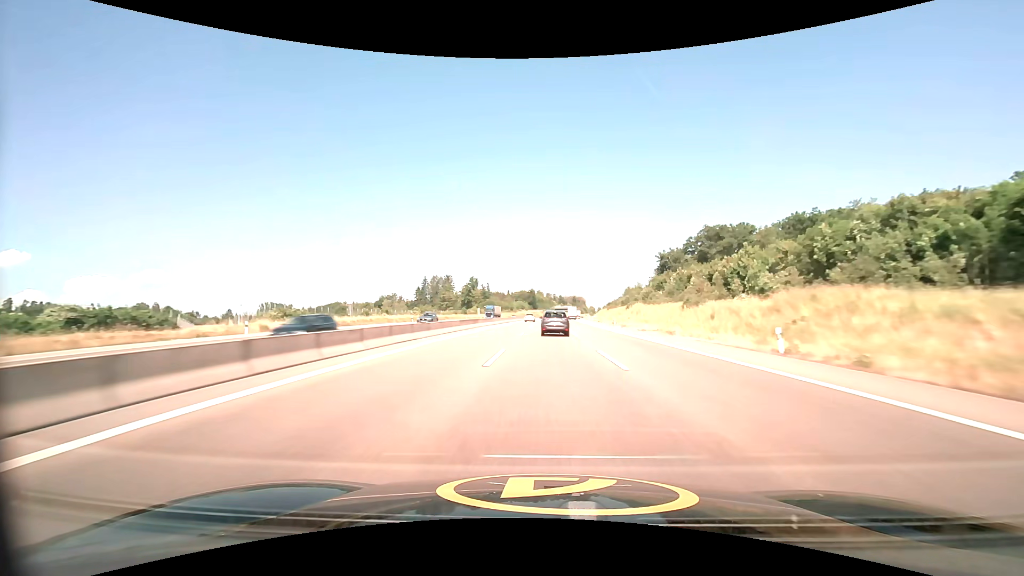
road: motorway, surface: asphalt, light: Day
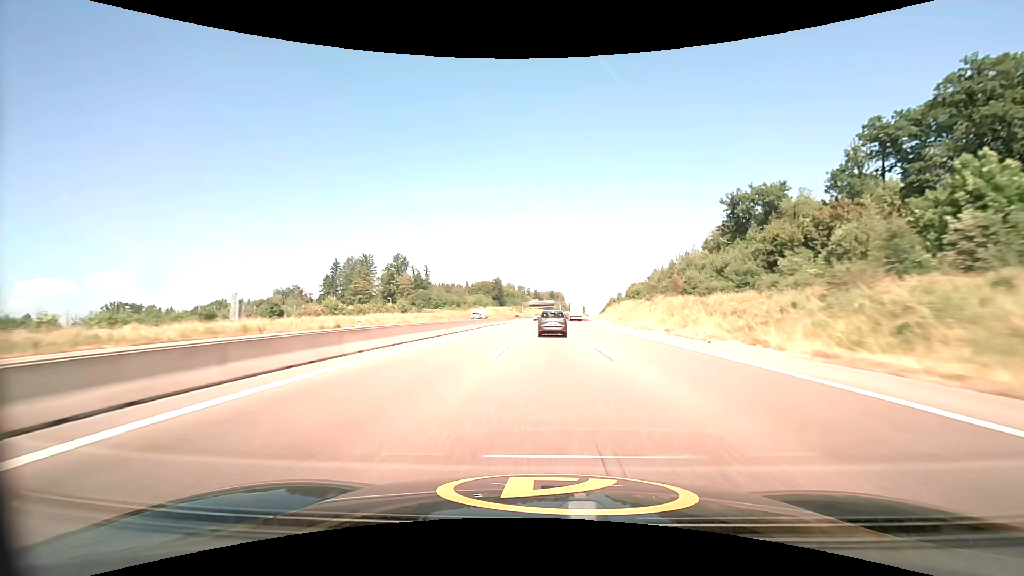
(+3.1, +122.9) m; +3°
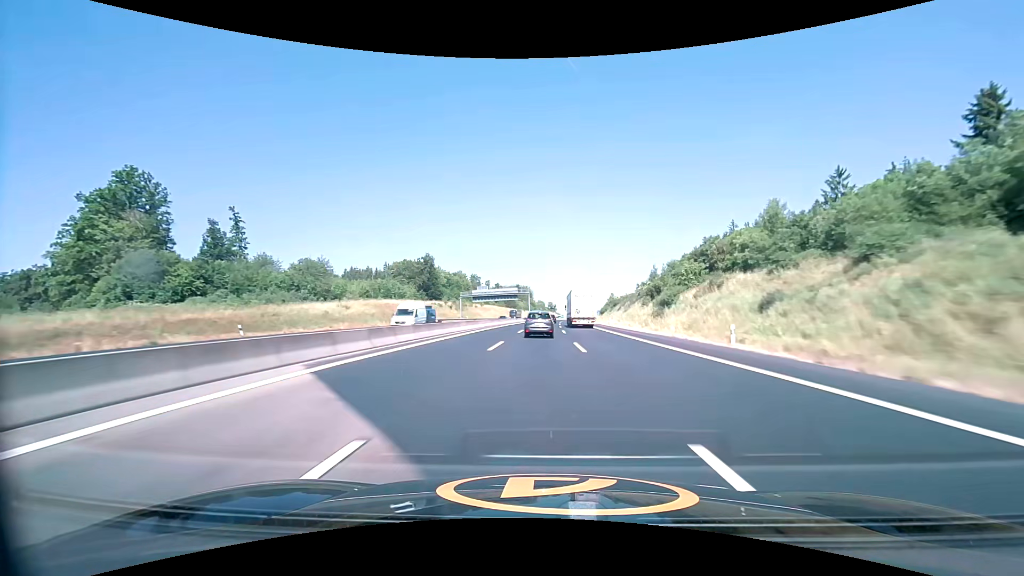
(+4.2, +122.1) m; +4°
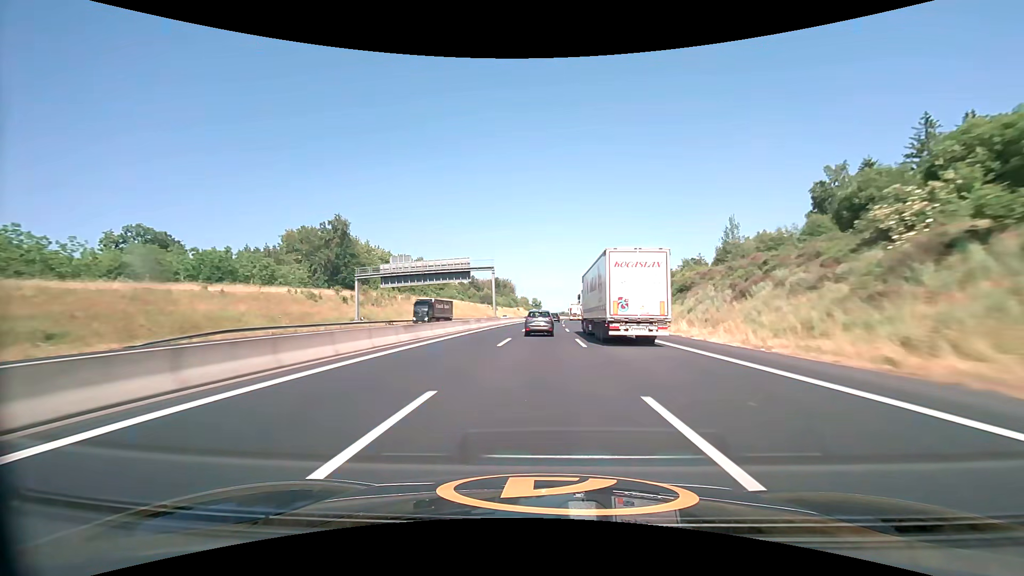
(+1.2, +73.6) m; +2°
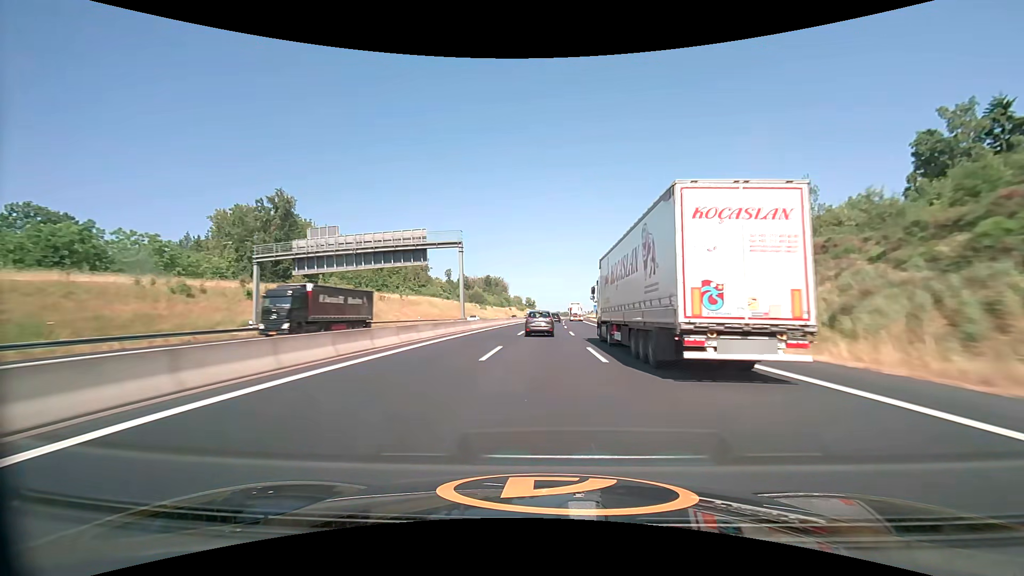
(+0.1, +24.6) m; +1°
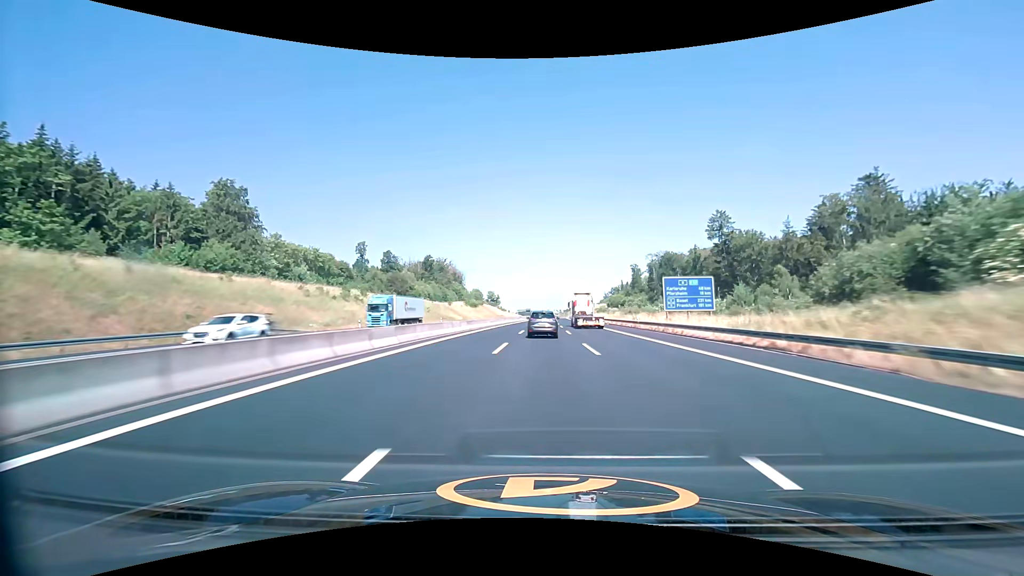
(+3.9, +122.4) m; +4°
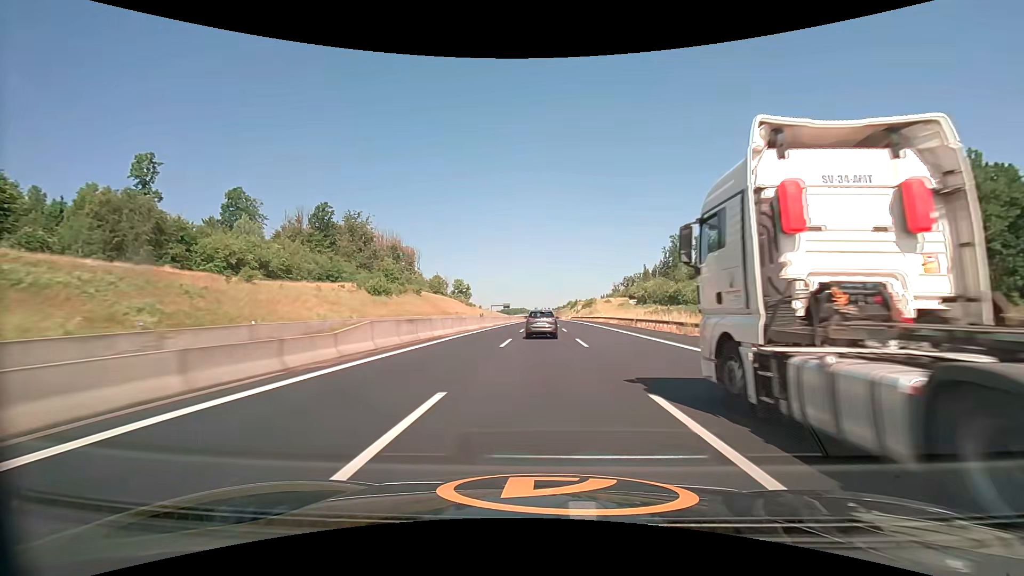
(+1.9, +121.7) m; +1°
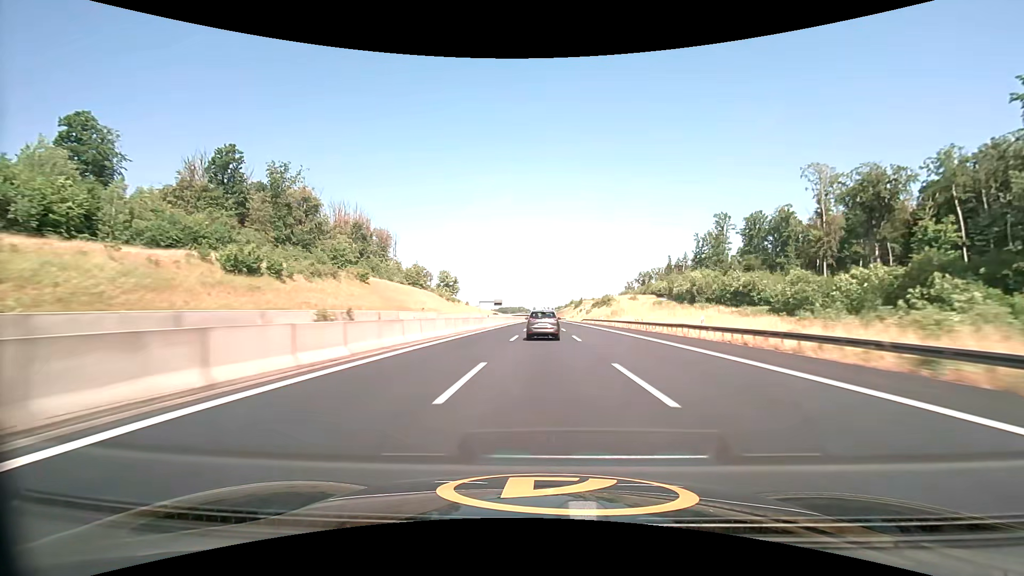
(0.0, +48.6) m; 0°
(0, +10) (0, +20) (0, +30) (0, +40) (0, +50) (0, +60) (0, +70) (0, +80) (0, +90) (0, +100) m
